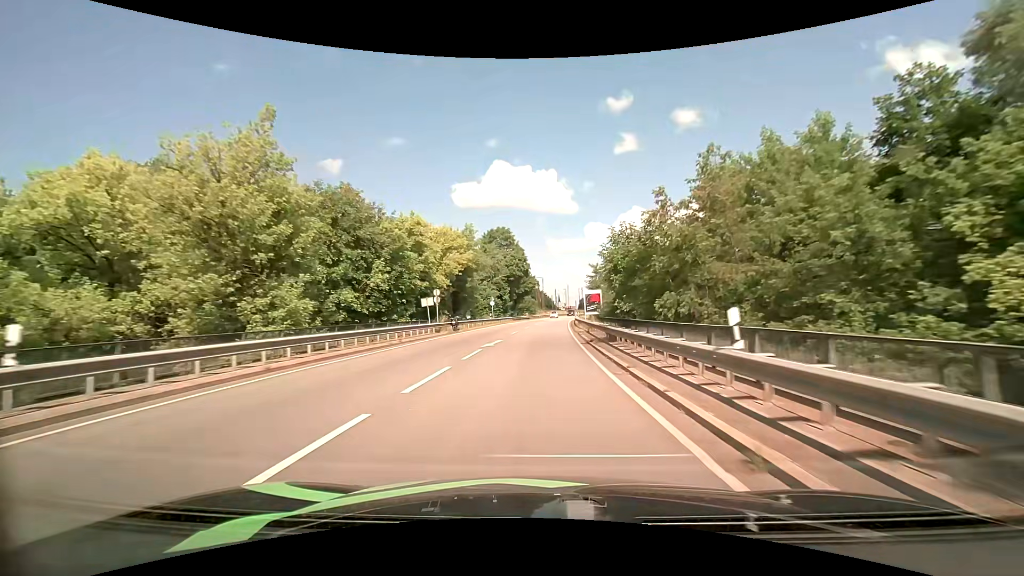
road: primary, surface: asphalt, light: Day
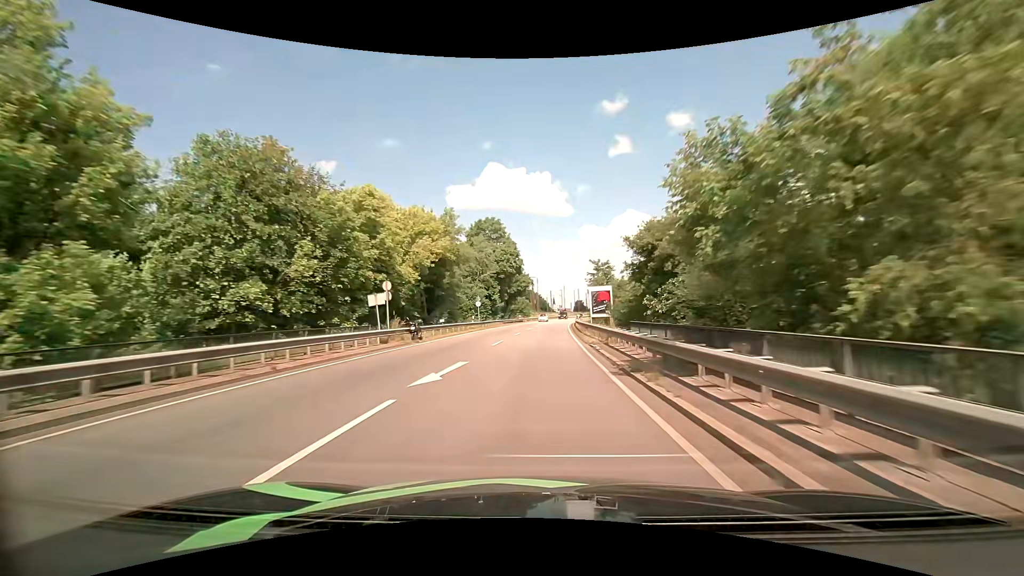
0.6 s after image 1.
(+0.1, +10.7) m; +1°
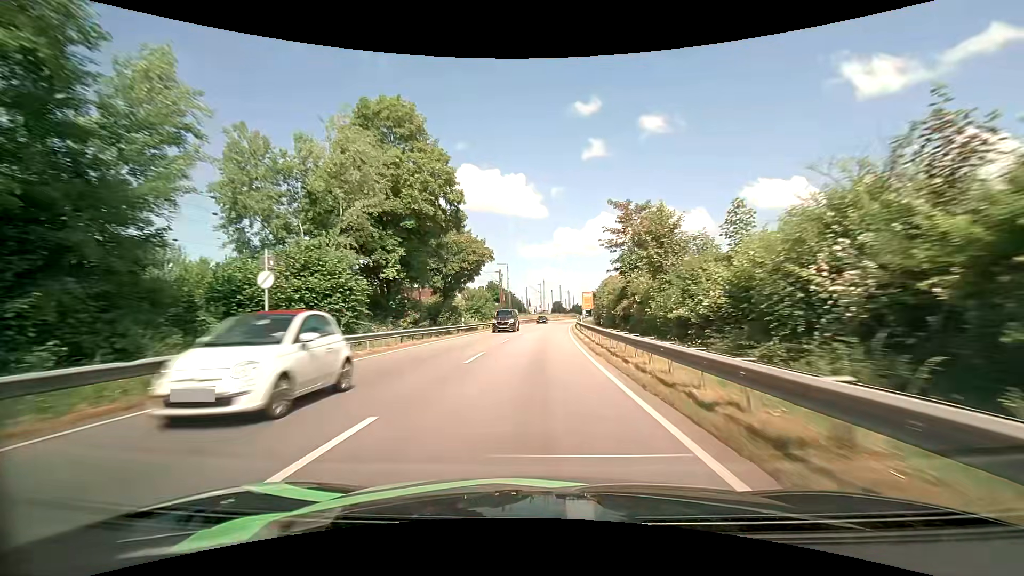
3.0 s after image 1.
(+1.0, +43.8) m; +3°
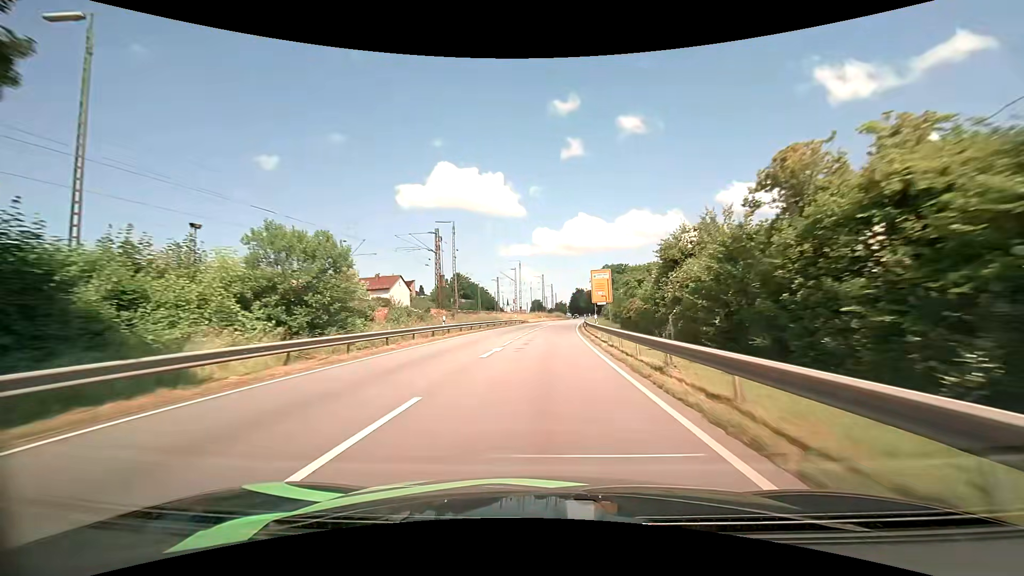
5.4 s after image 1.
(+0.9, +45.8) m; +2°
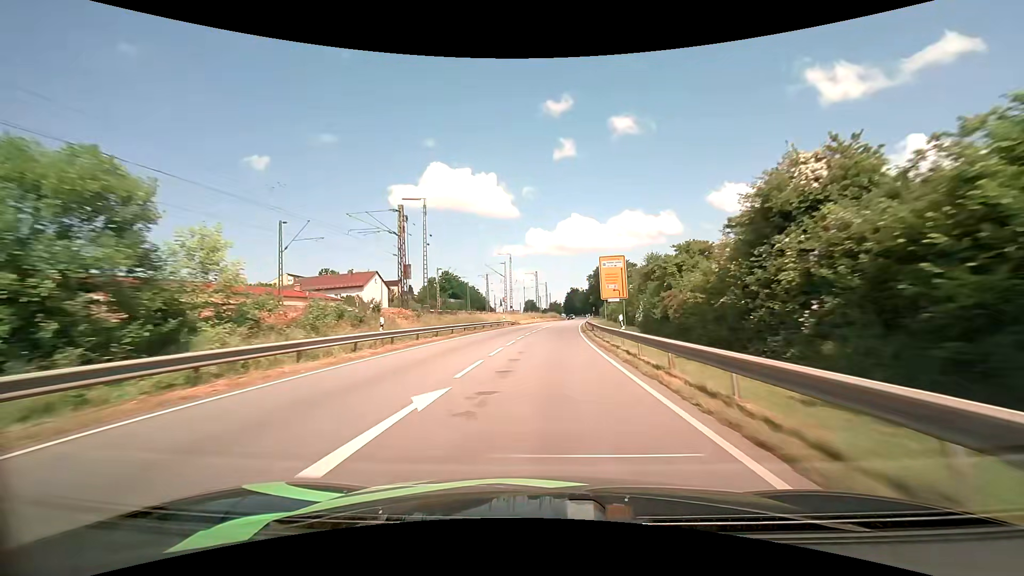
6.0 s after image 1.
(+0.1, +11.7) m; +1°
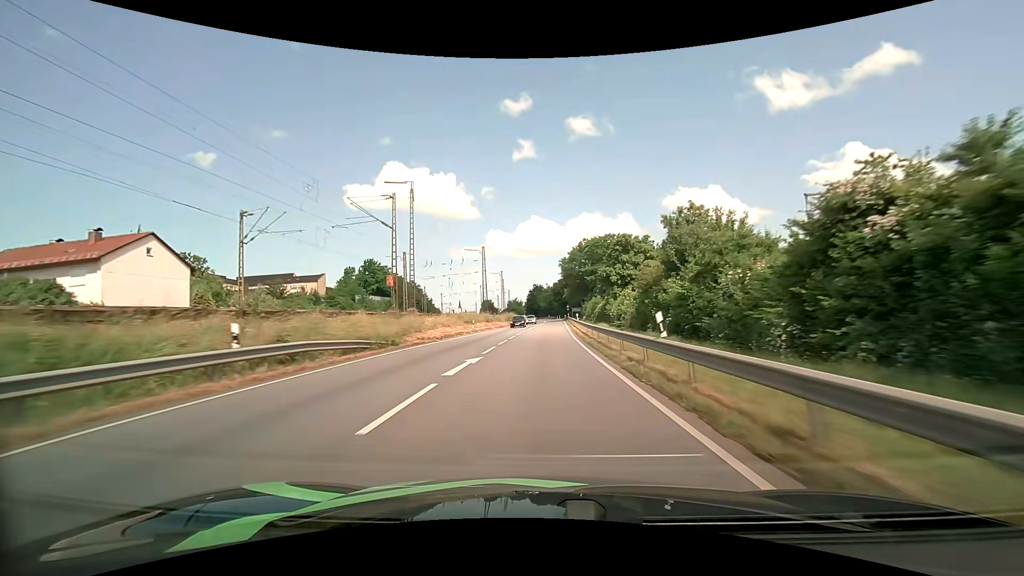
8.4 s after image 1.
(+1.7, +47.0) m; +4°
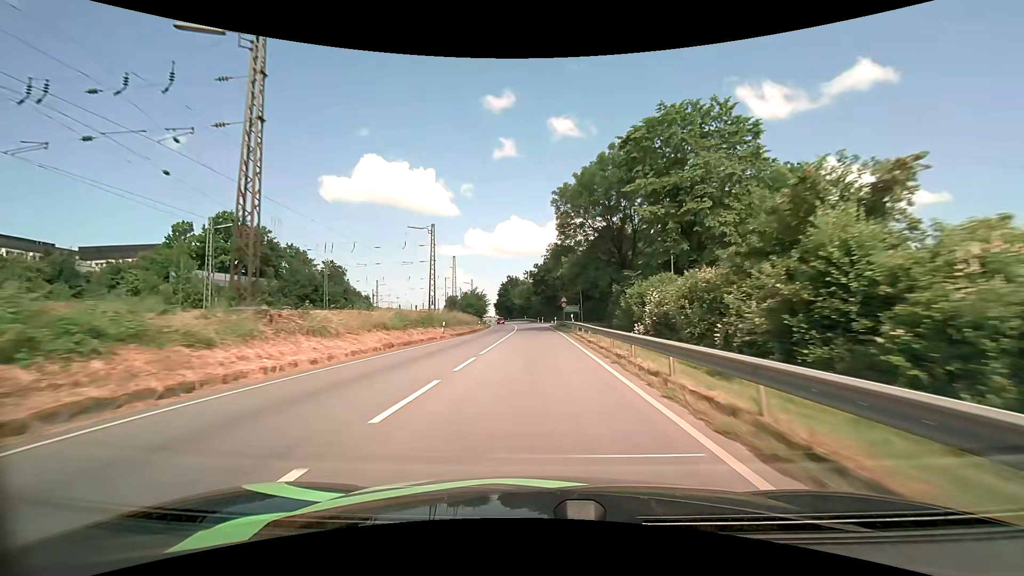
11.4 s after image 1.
(+1.4, +59.3) m; +2°
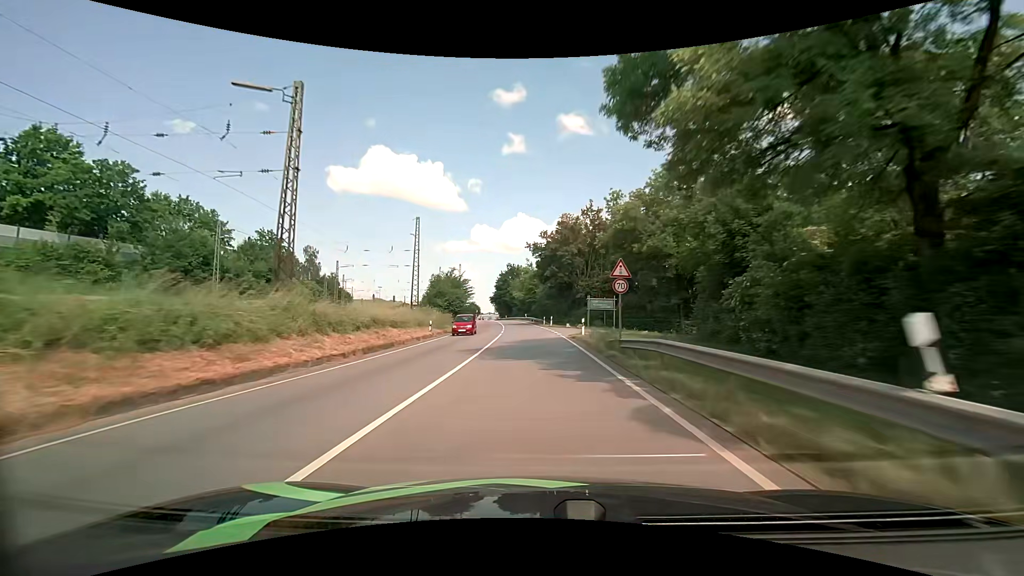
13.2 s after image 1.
(-0.1, +34.9) m; -1°
(0, +10) (0, +20) (0, +30) (-1, +40) (-1, +50) (-2, +60) (-3, +70) (-4, +80) (-5, +90) (-6, +100) m
